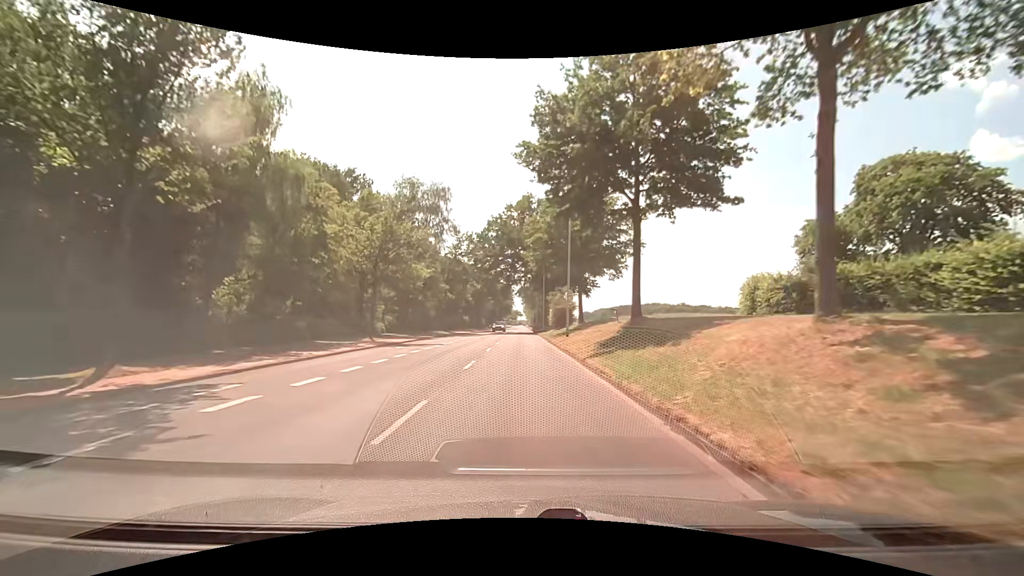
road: unclassified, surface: asphalt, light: Day
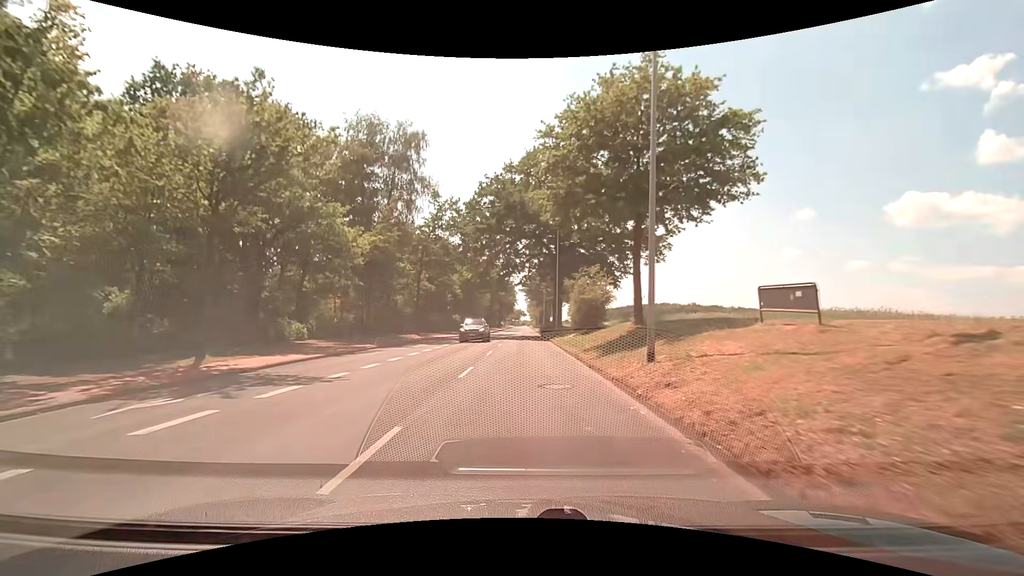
(+0.1, +20.3) m; 0°
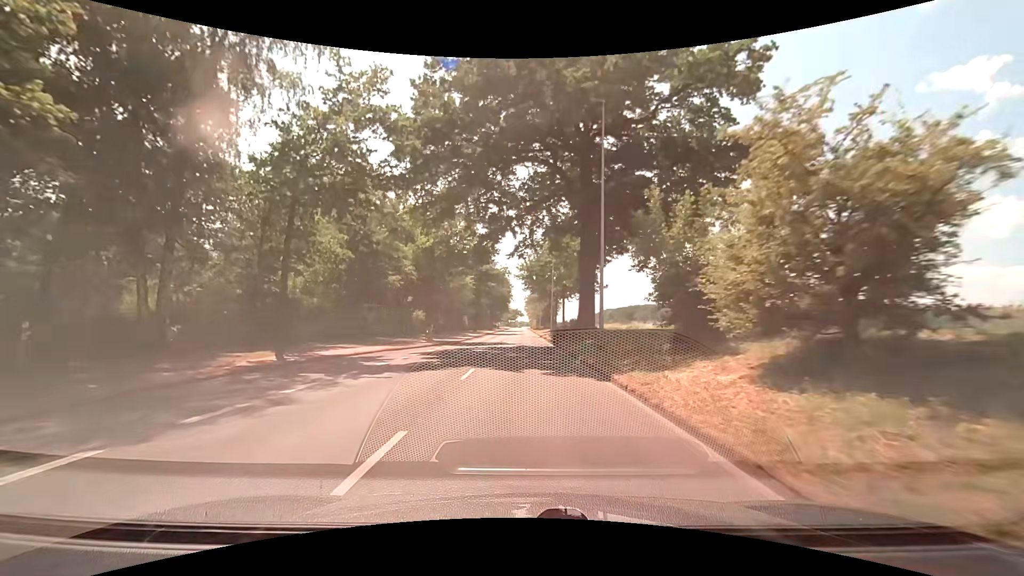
(0.0, +27.5) m; 0°
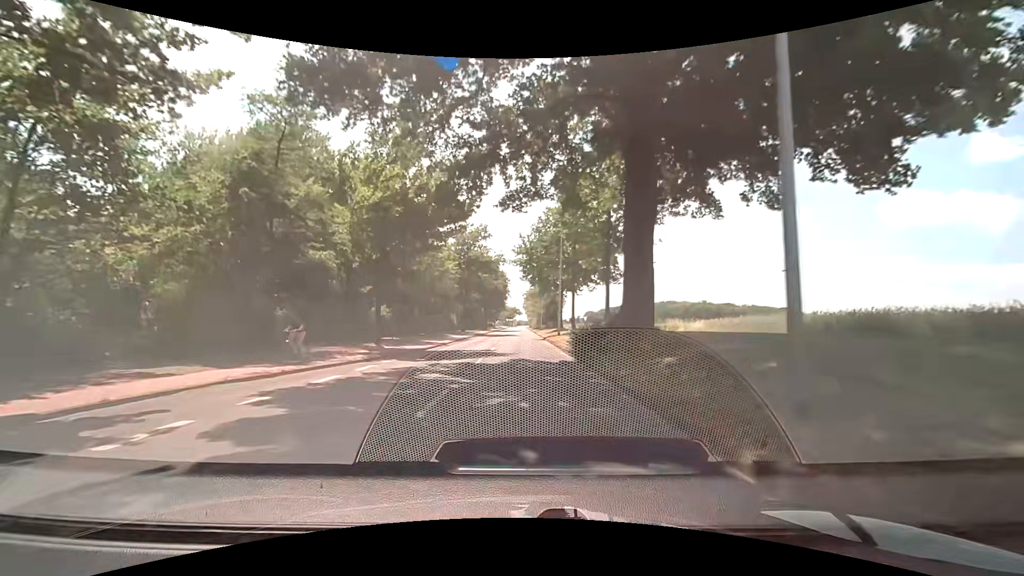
(+0.1, +13.9) m; 0°
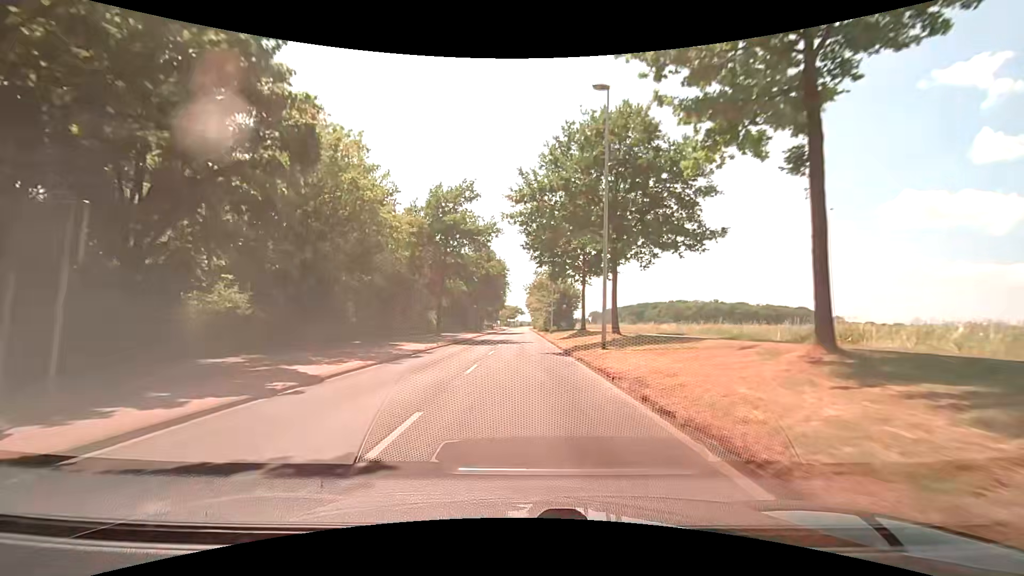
(+0.2, +21.1) m; 0°
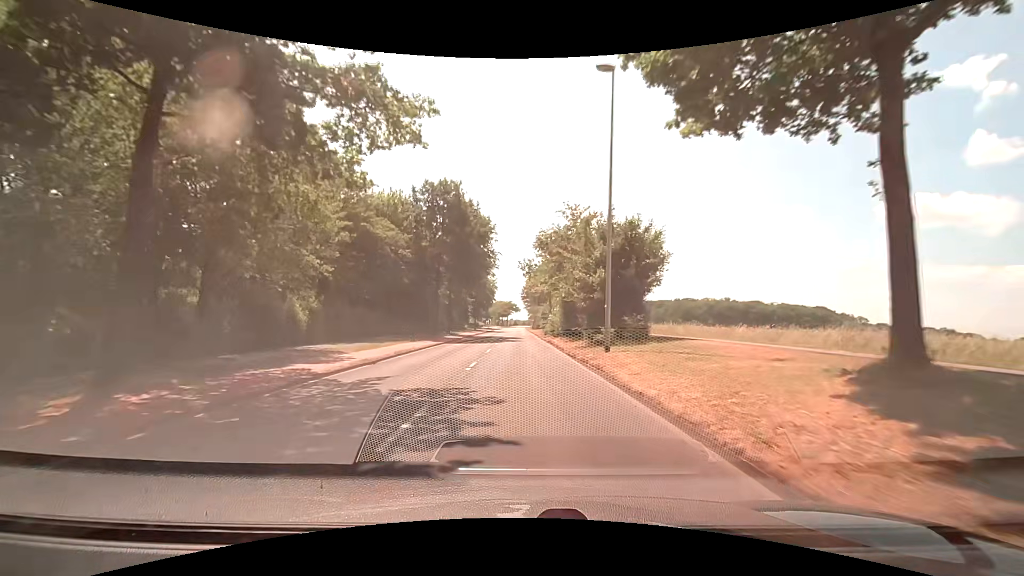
(+0.2, +35.6) m; +1°
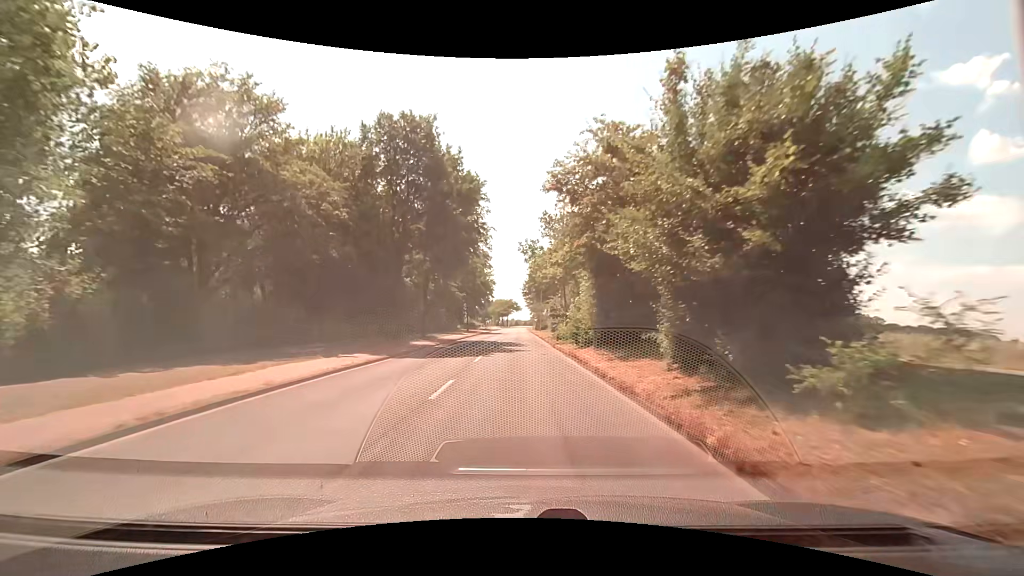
(-0.1, +14.4) m; -1°
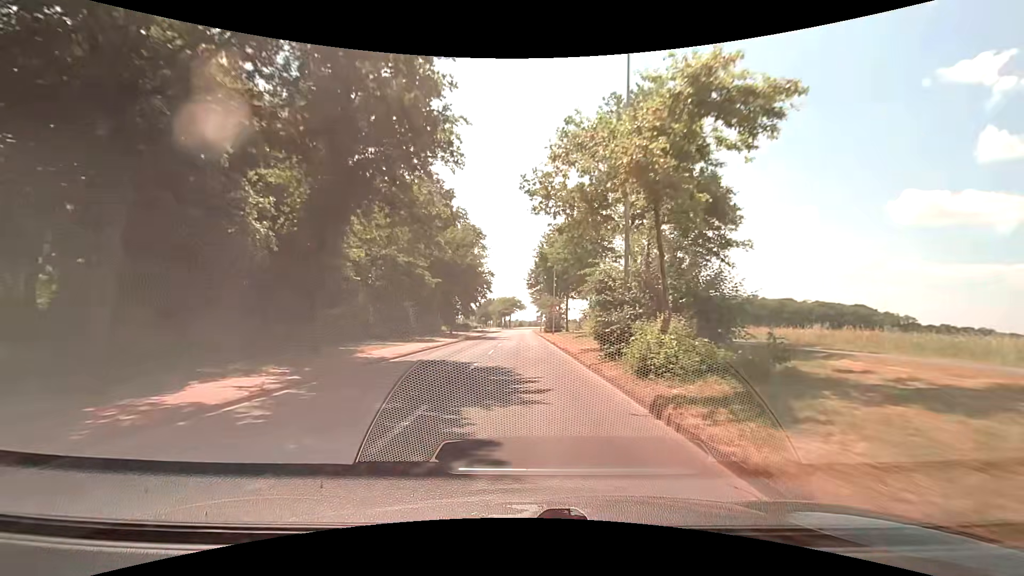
(0.0, +21.8) m; 0°
(0, +10) (0, +20) (0, +30) (0, +40) (0, +50) (0, +60) (0, +70) (0, +80) (0, +90) (0, +100) m
